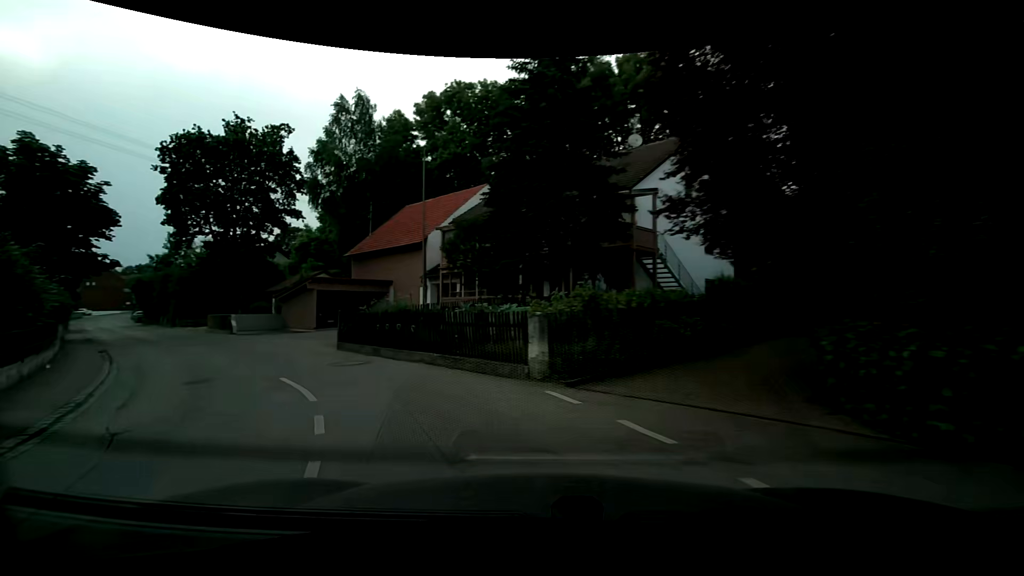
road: residential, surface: asphalt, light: Day
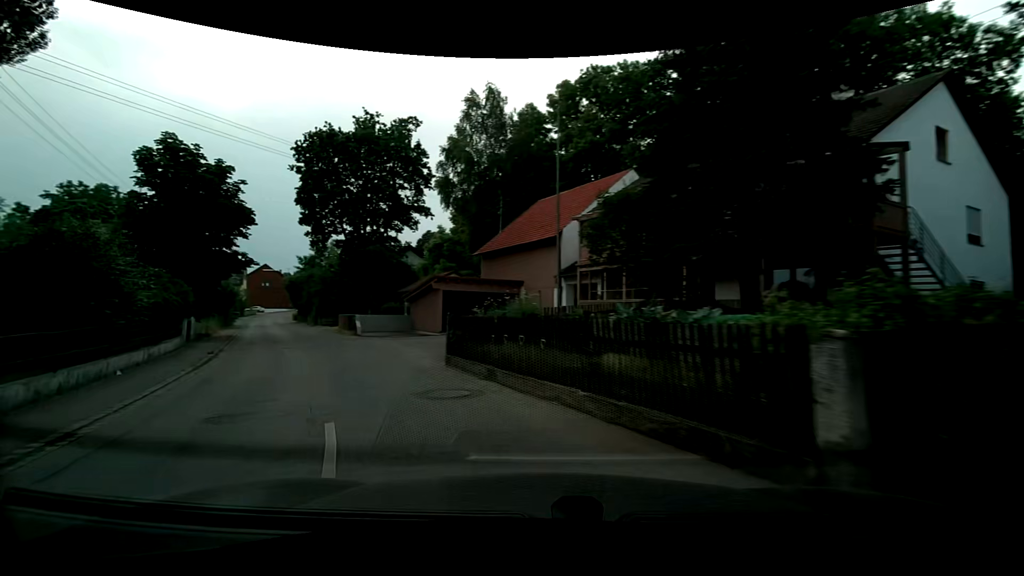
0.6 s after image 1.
(-0.5, +4.7) m; -14°
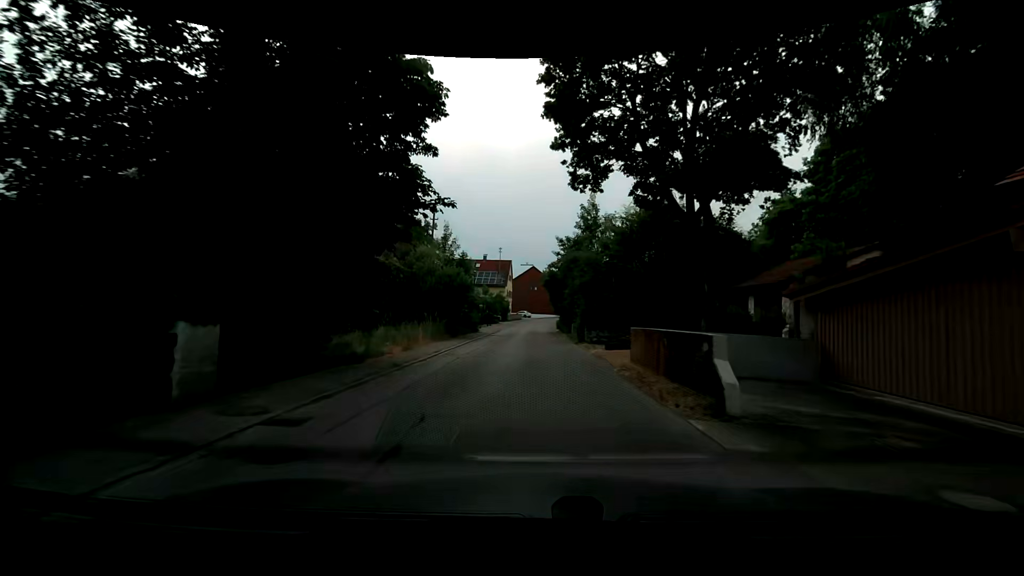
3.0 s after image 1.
(-8.0, +19.7) m; -31°
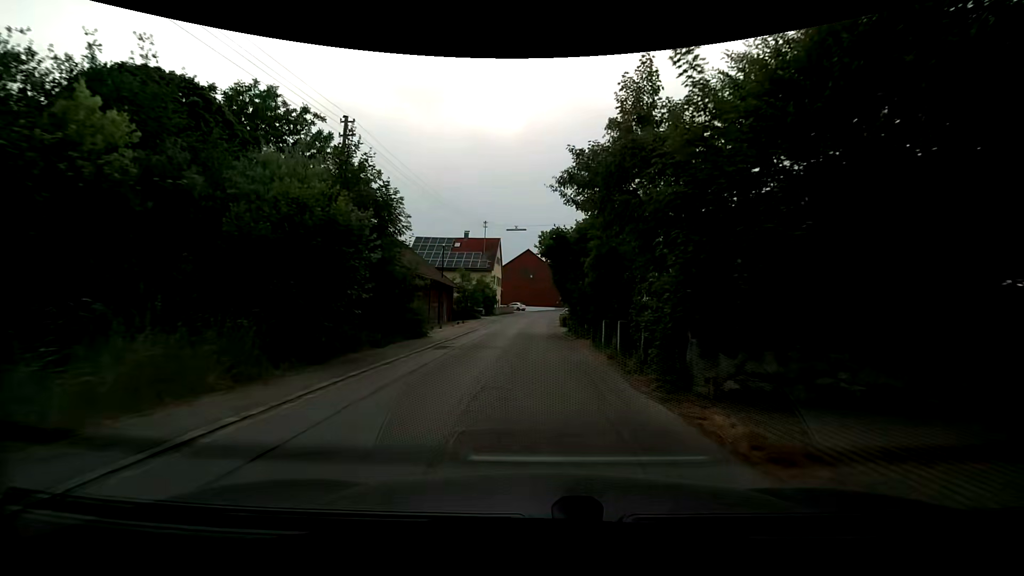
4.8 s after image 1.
(0.0, +18.5) m; +1°
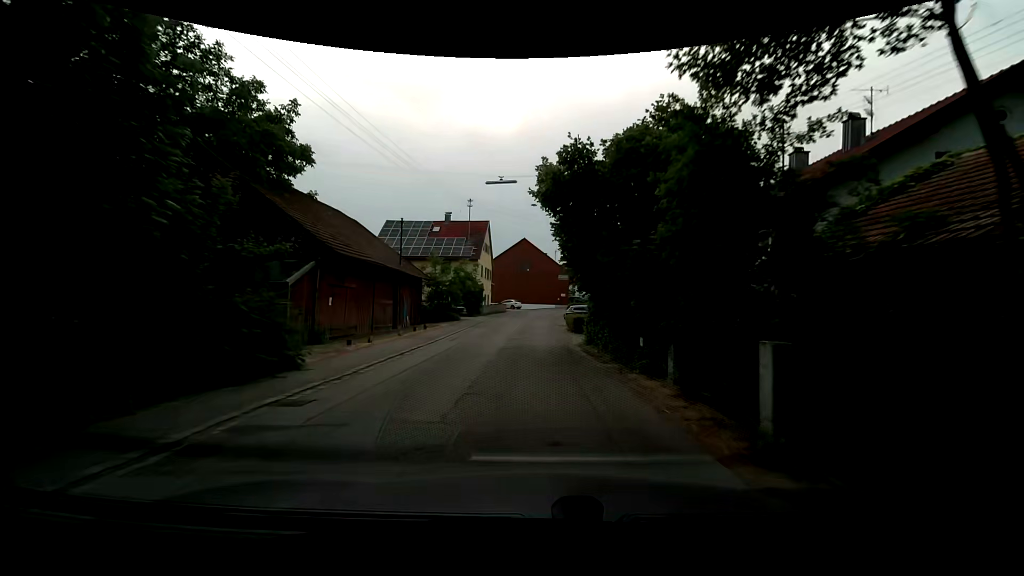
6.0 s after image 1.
(-0.1, +12.5) m; +1°
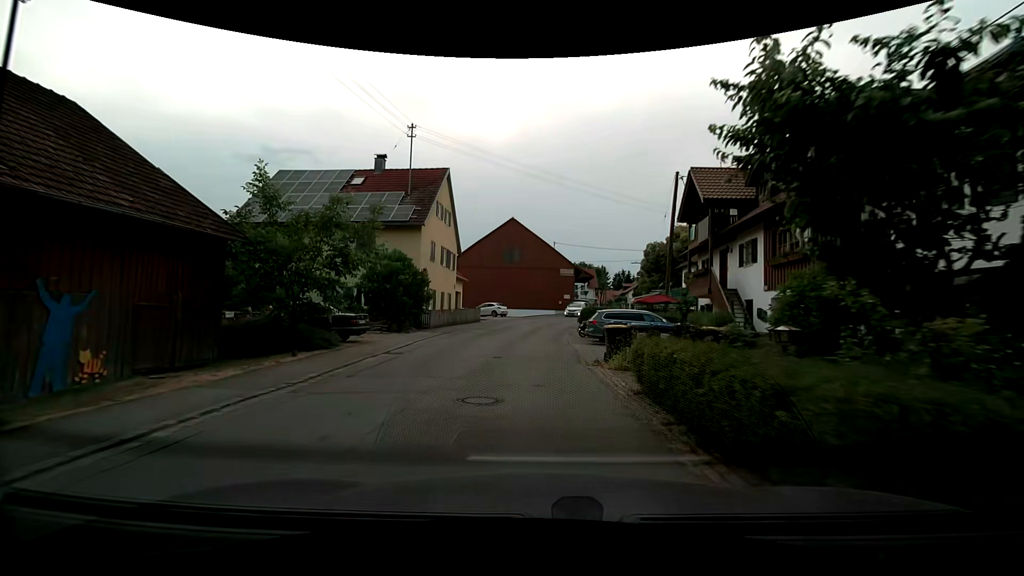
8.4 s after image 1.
(-0.2, +22.6) m; 0°
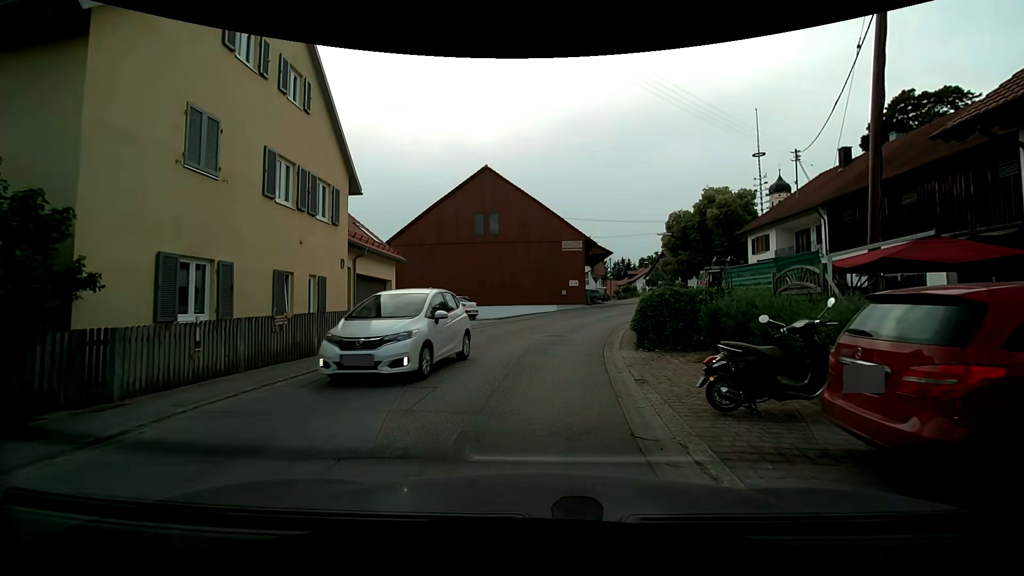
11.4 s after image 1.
(+0.1, +19.8) m; +3°
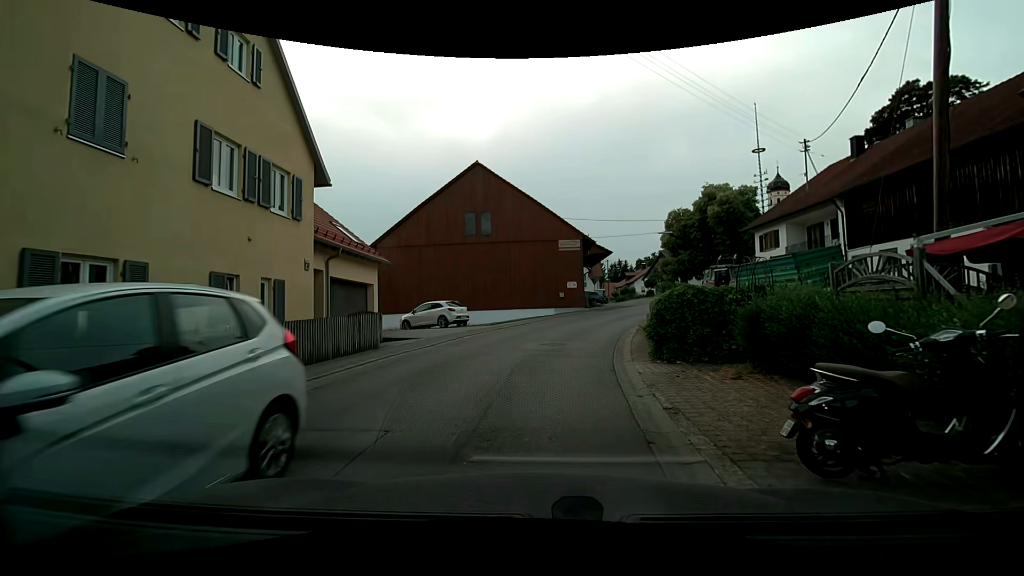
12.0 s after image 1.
(0.0, +2.1) m; 0°
